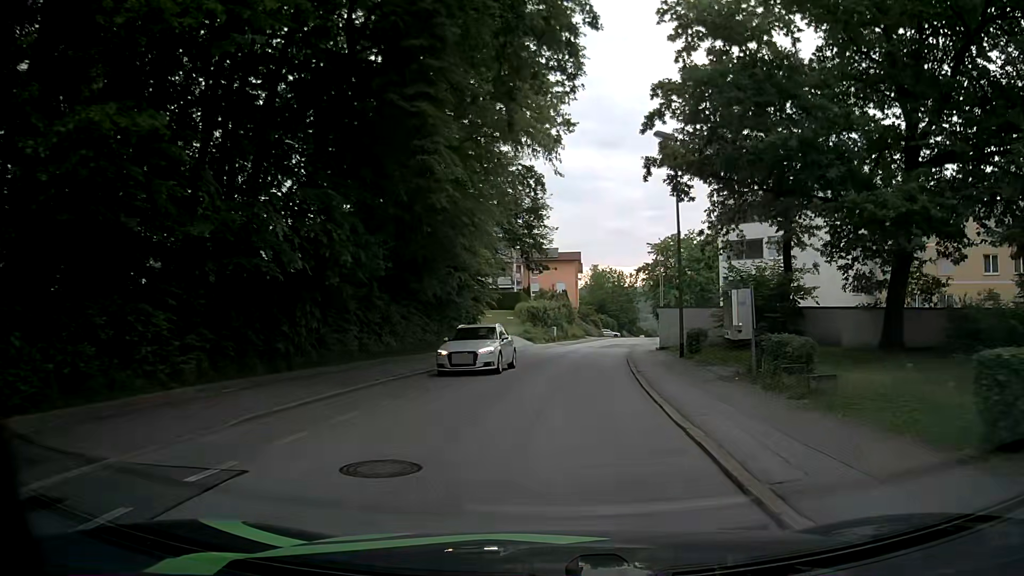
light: Day
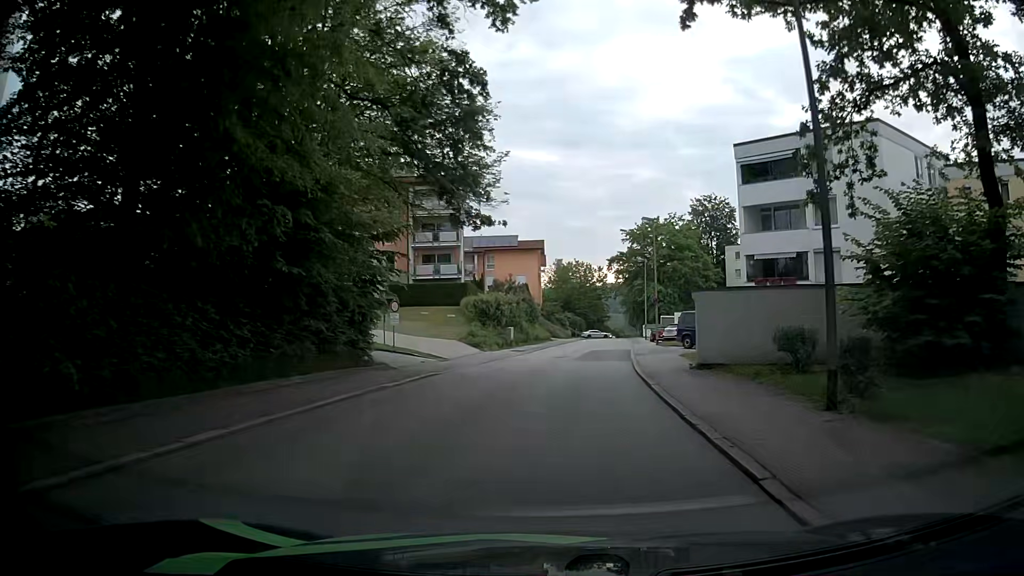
(+0.2, +15.8) m; +2°
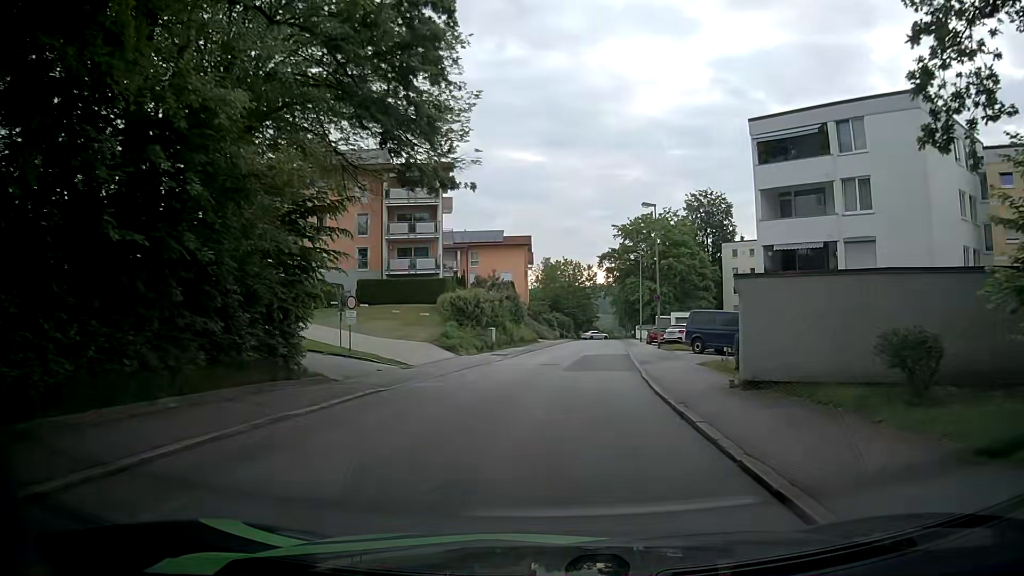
(+0.1, +5.4) m; +1°
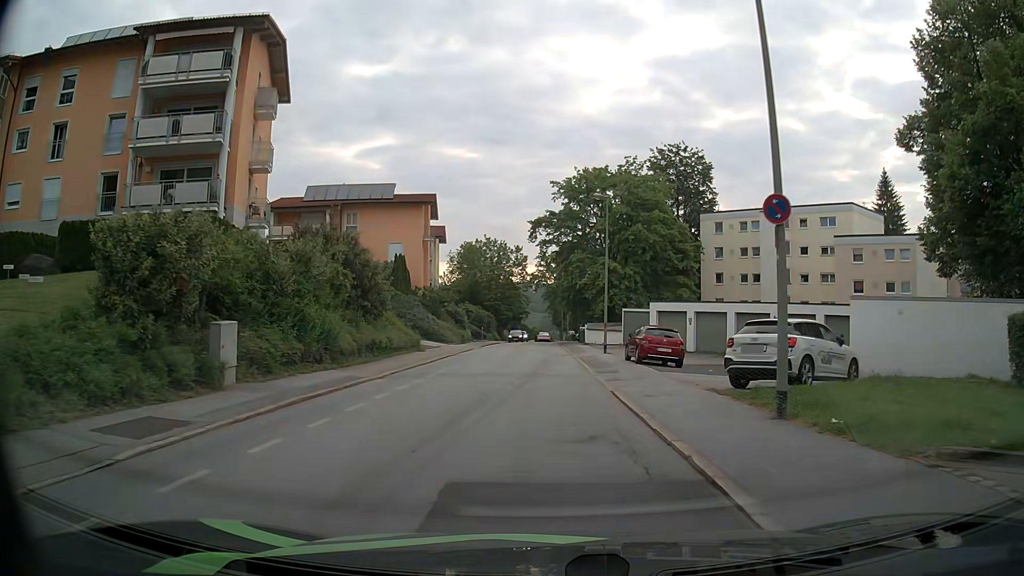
(+1.9, +28.4) m; +6°
